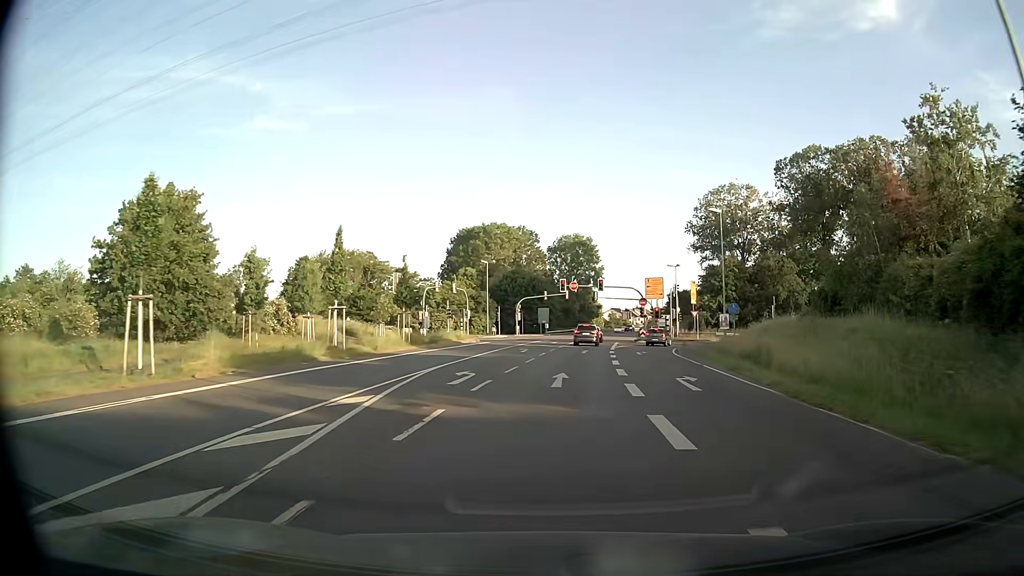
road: tertiary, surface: asphalt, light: Day
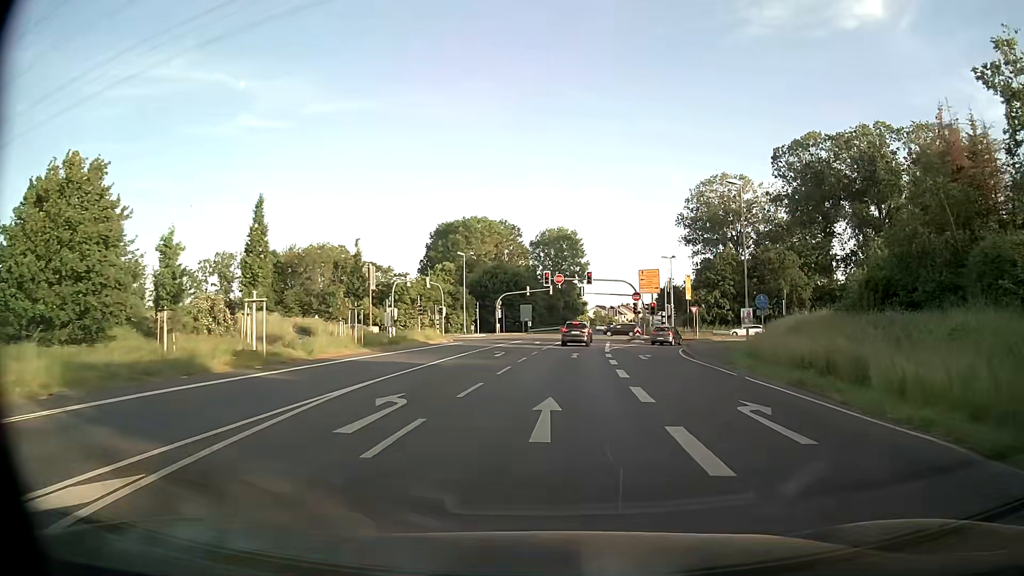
(+0.1, +7.4) m; +2°
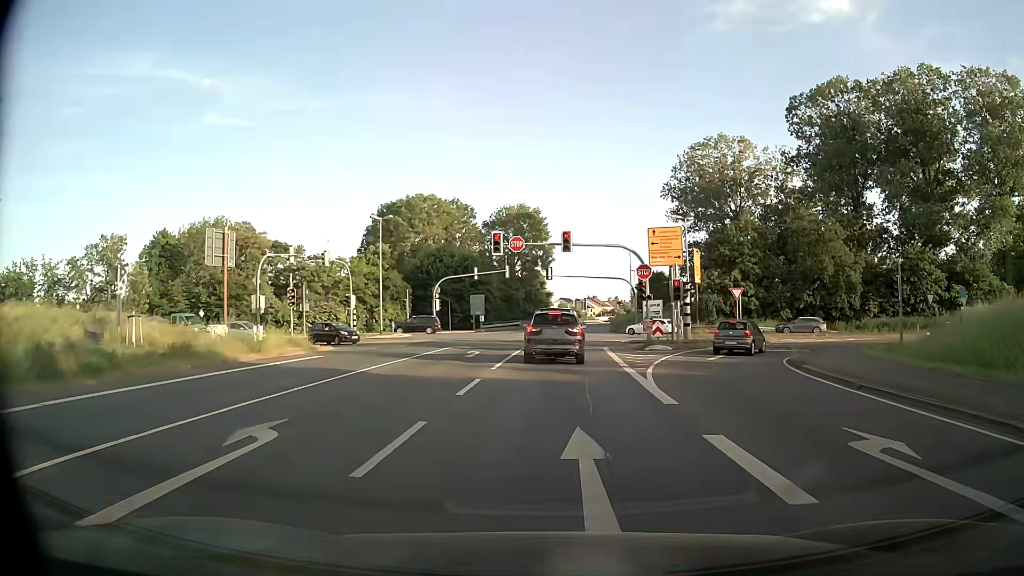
(+0.6, +24.8) m; +3°
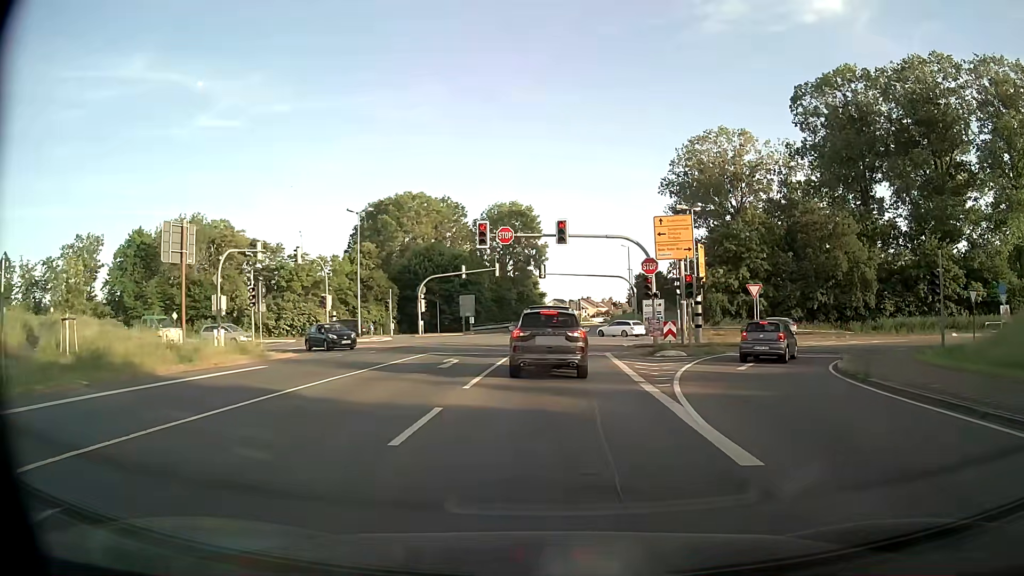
(0.0, +4.5) m; 0°
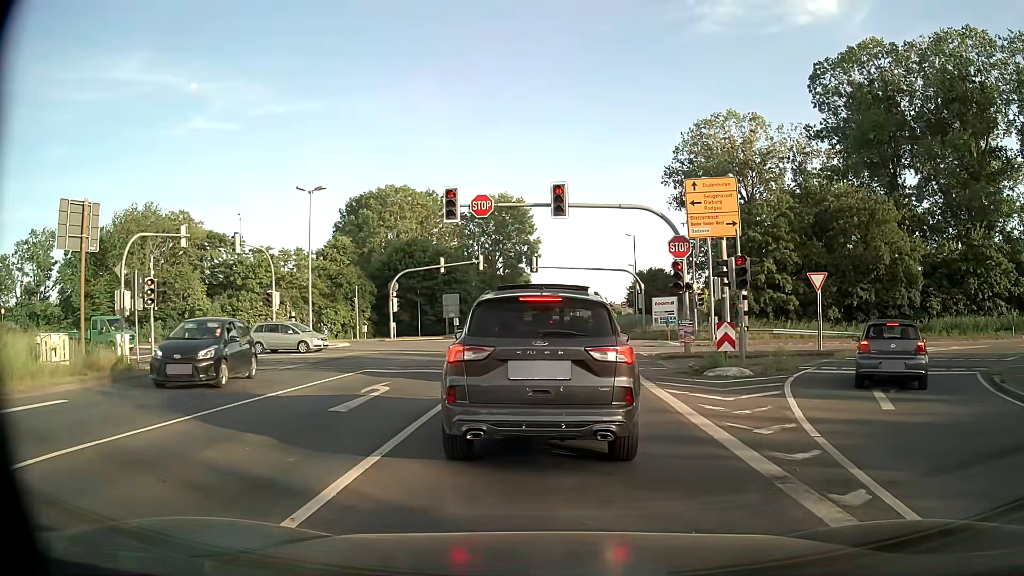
(+0.1, +8.9) m; 0°
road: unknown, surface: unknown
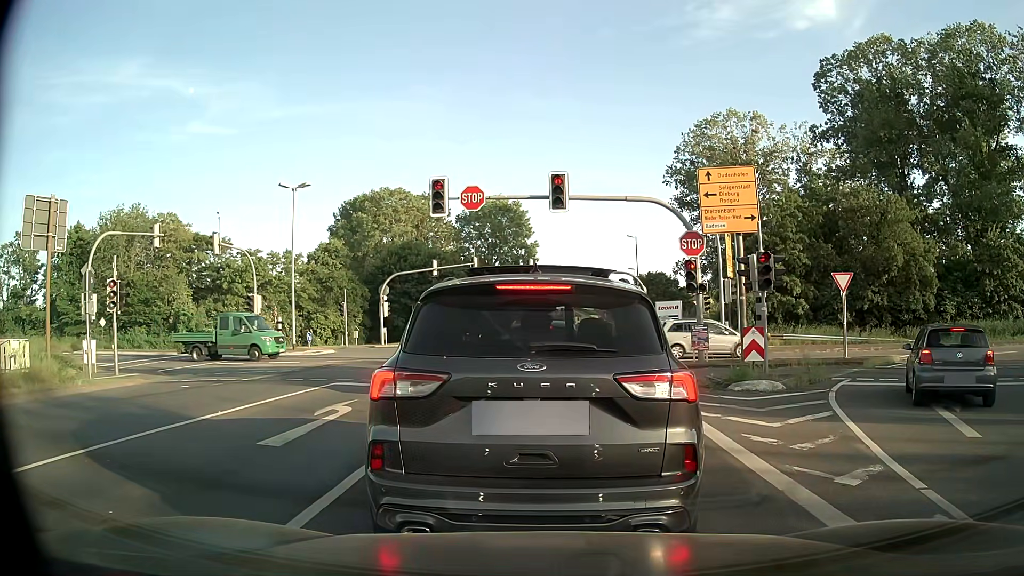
(0.0, +2.4) m; +1°
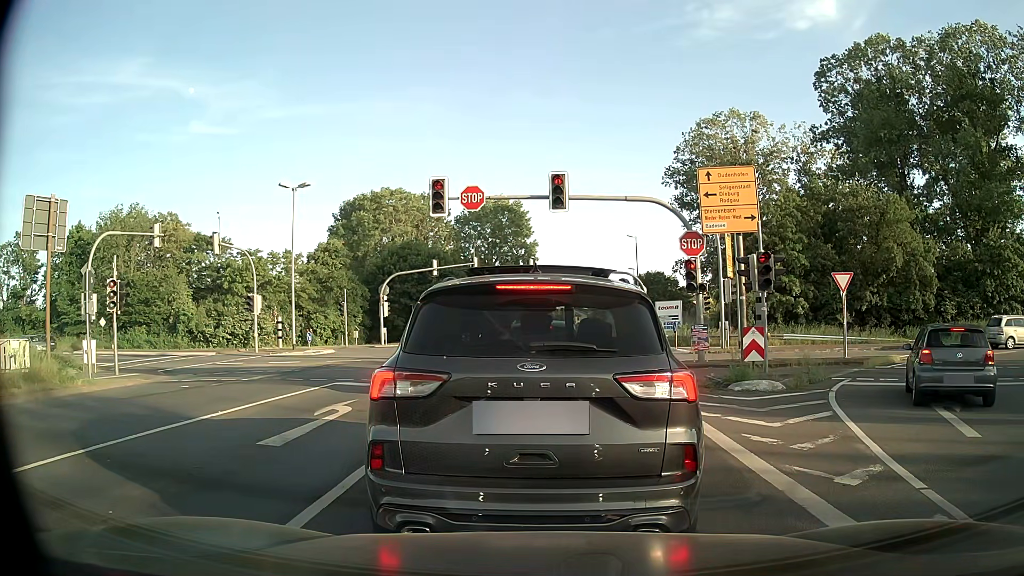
(0.0, 0.0) m; 0°
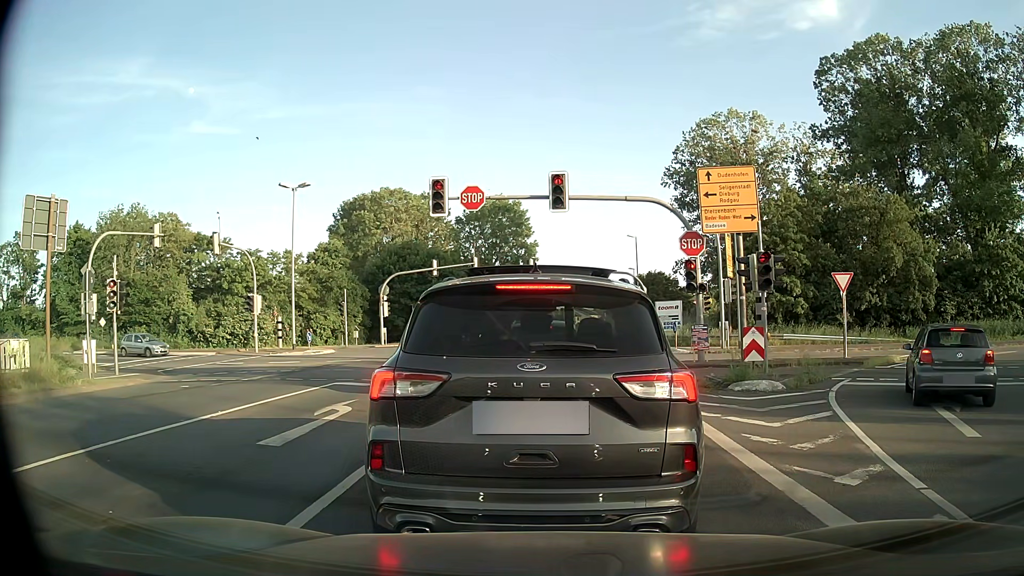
(0.0, 0.0) m; 0°
(0, +10) (+1, +20) (+1, +30) (+2, +40) (+2, +50) (+3, +60) (+5, +70) (+6, +80) (+8, +89) (+10, +99) m
